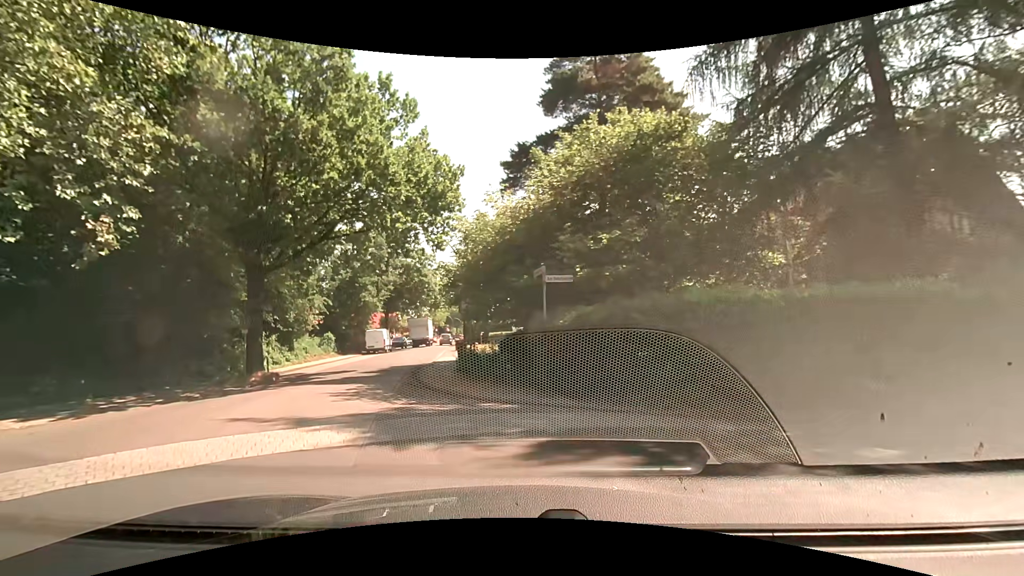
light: Day
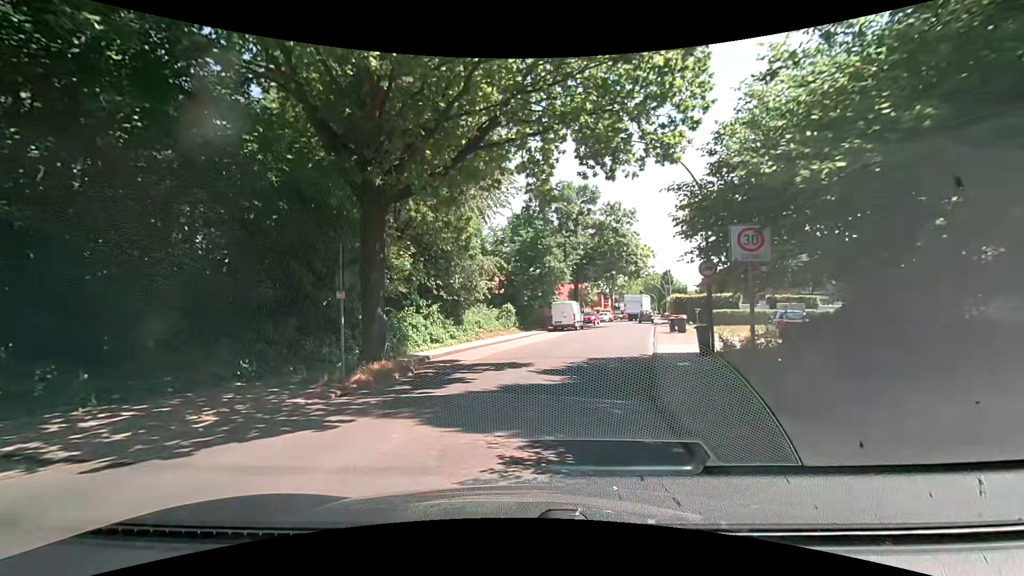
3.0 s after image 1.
(-2.3, +10.5) m; -22°
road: residential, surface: asphalt
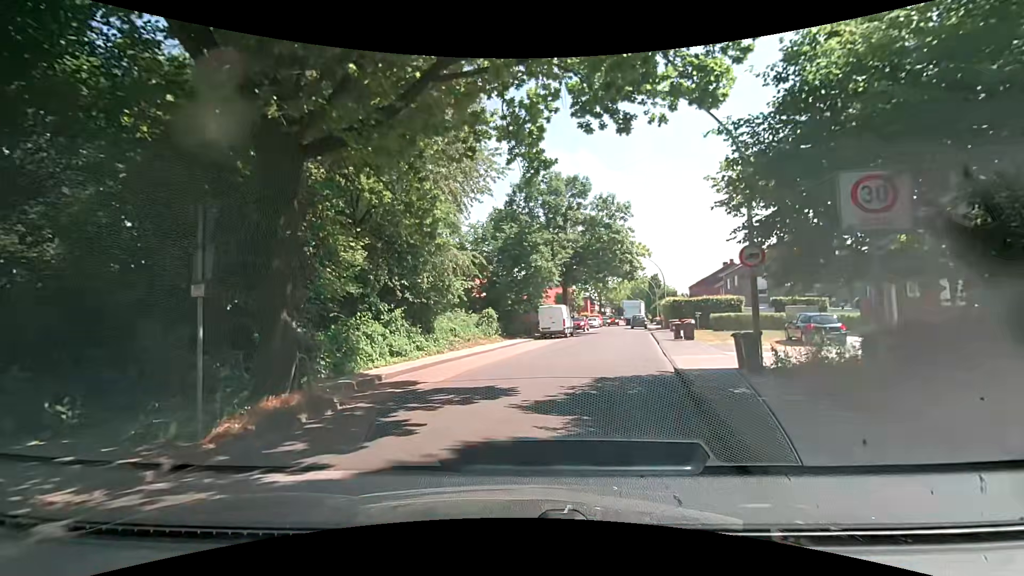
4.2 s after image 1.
(+0.1, +4.5) m; +2°
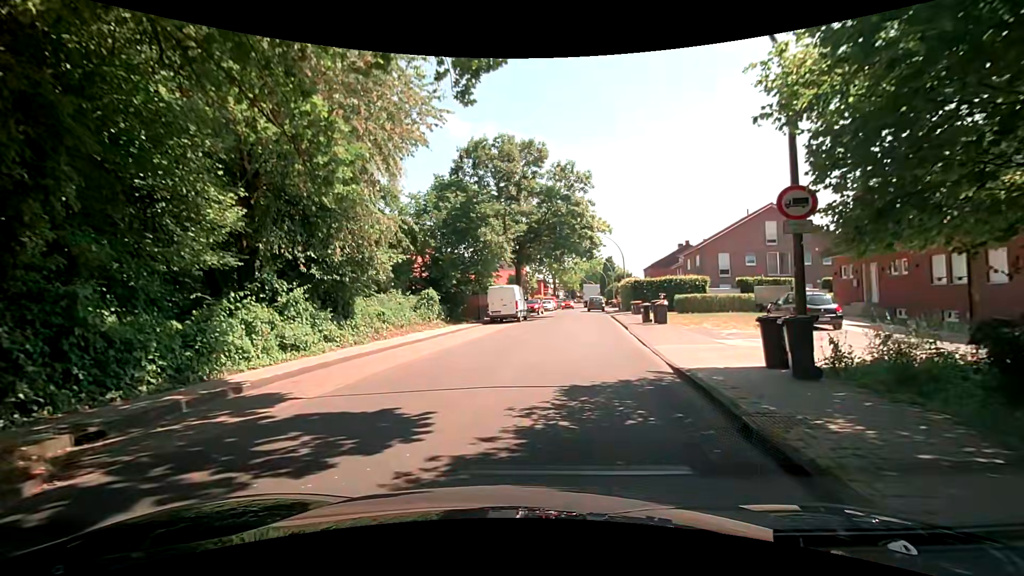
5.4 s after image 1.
(+0.1, +4.5) m; +6°
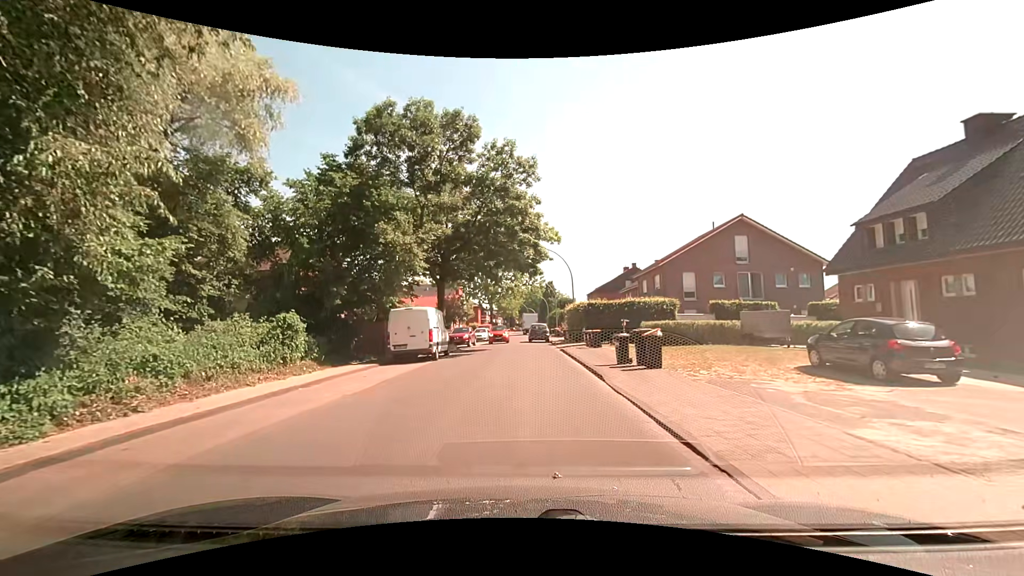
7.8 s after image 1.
(+0.4, +9.3) m; +7°
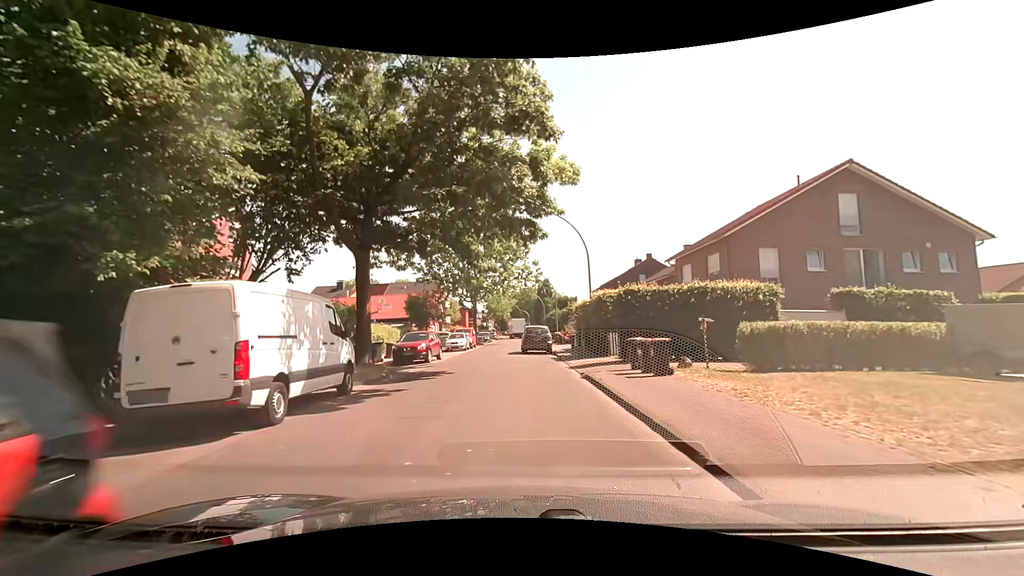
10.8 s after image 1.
(-0.1, +14.0) m; 0°
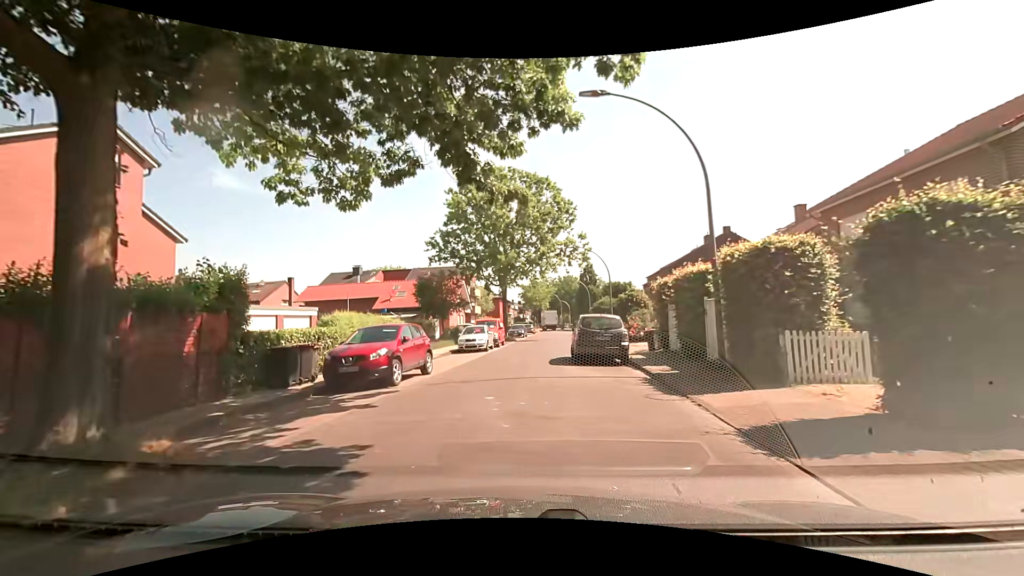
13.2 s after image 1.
(-0.4, +12.4) m; -4°
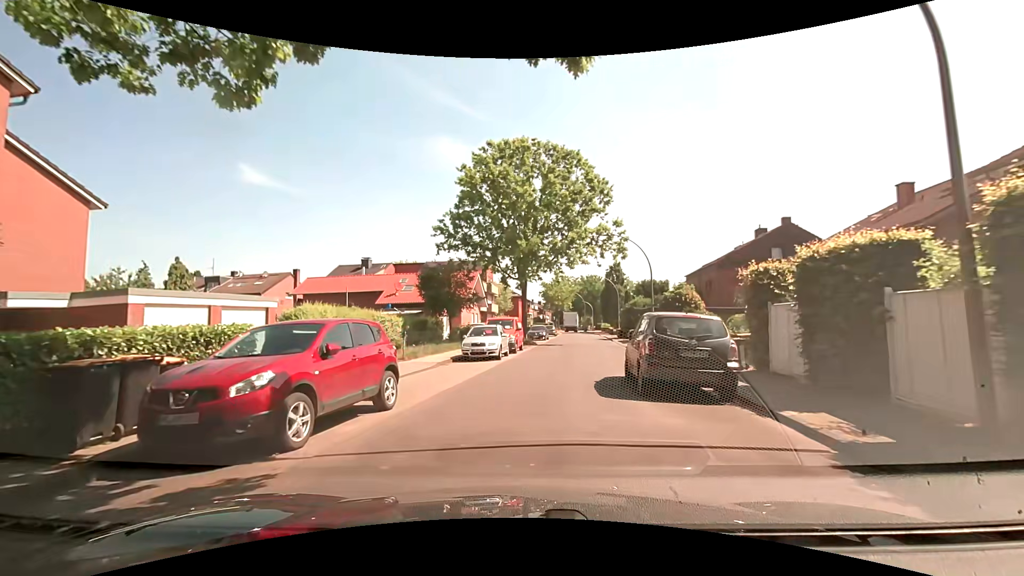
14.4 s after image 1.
(-0.2, +6.6) m; -3°
(0, +10) (+1, +20) (+3, +30) (+5, +40) (+6, +49) (+7, +59) (+8, +69) (+10, +79) (+9, +89) (+3, +97) m
